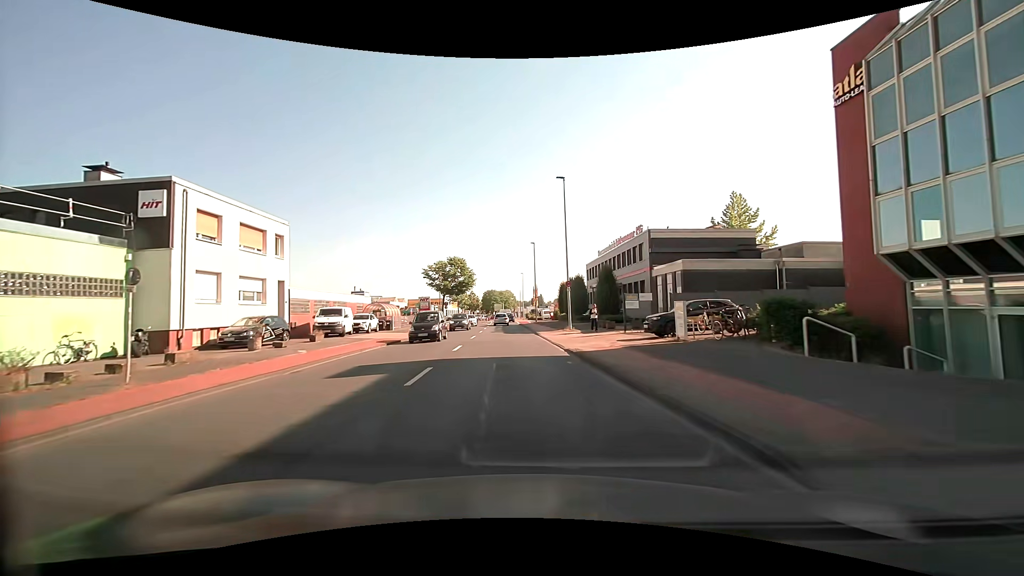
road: tertiary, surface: asphalt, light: Day
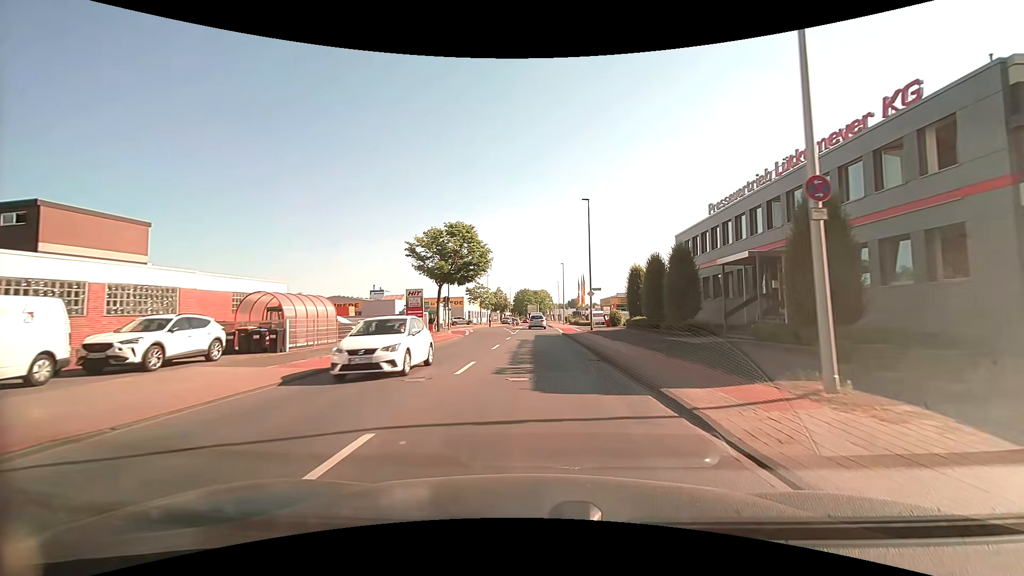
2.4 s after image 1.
(-1.5, +25.6) m; -5°
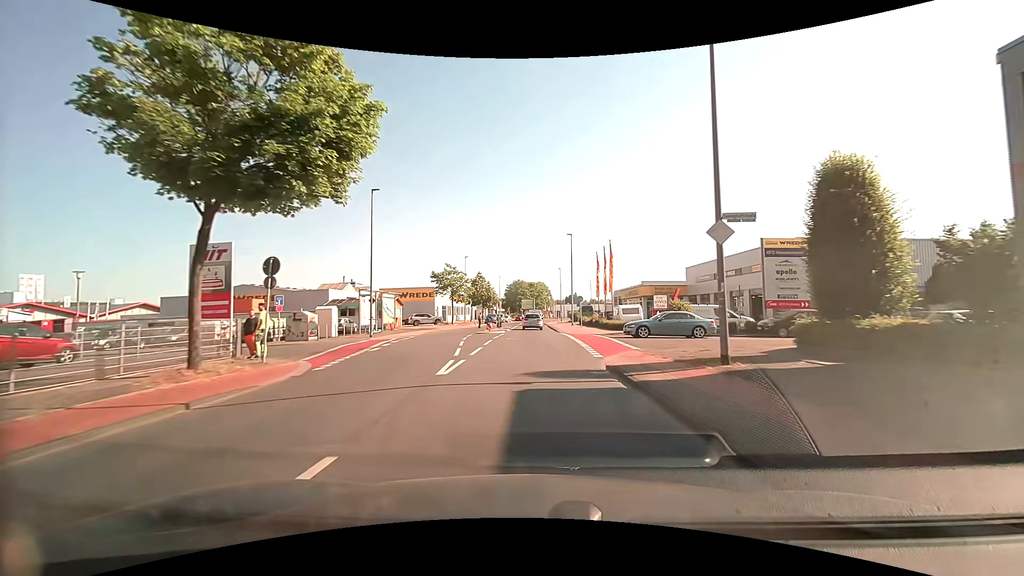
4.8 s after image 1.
(+0.4, +28.2) m; 0°
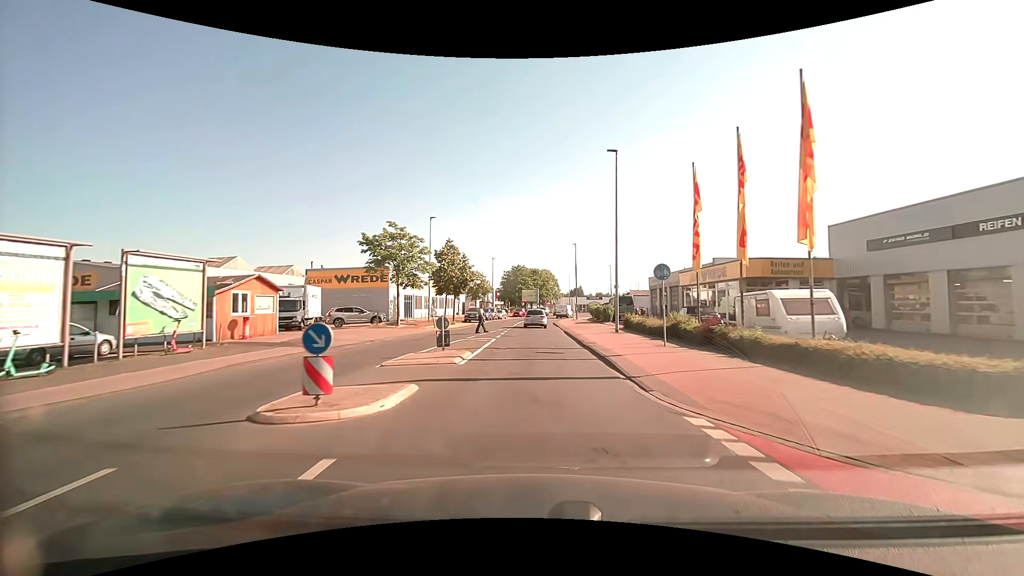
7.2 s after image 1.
(-0.1, +28.1) m; 0°
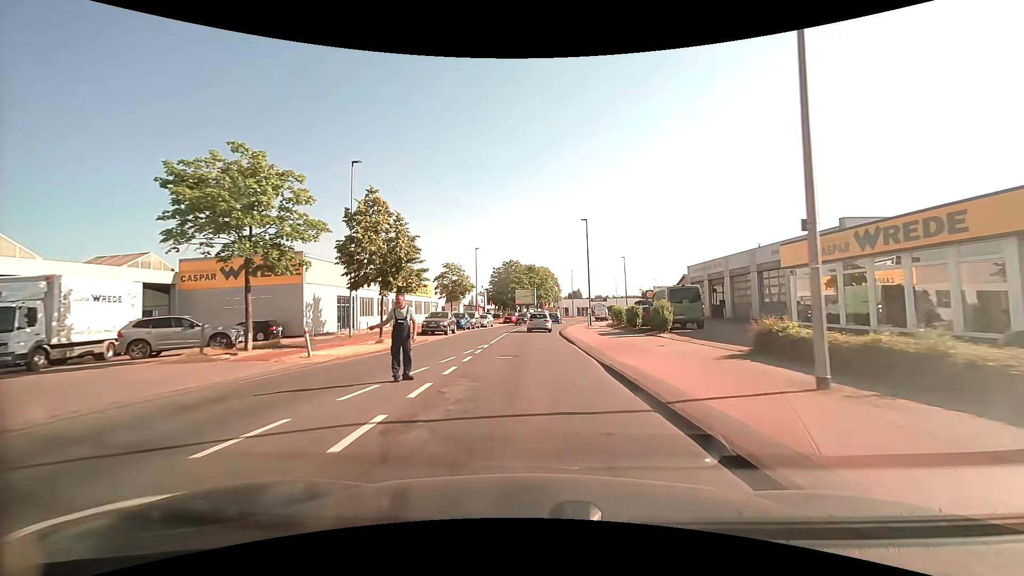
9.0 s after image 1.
(+0.1, +20.1) m; 0°
(0, +10) (0, +20) (0, +30) (0, +40) (+1, +50) (+3, +60) (+5, +70) (+8, +79) (+12, +88) (+16, +97) m
